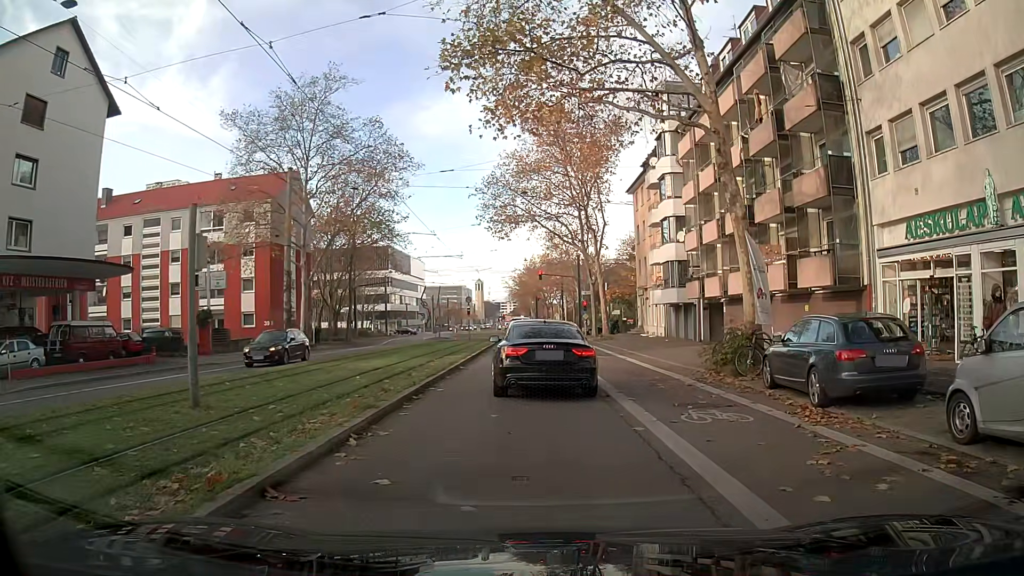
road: secondary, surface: asphalt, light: Day
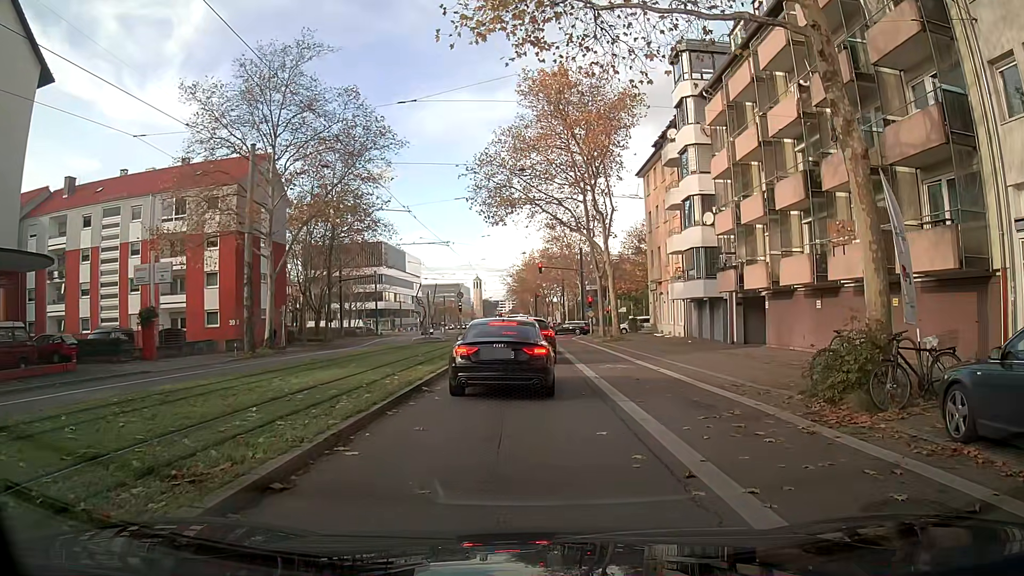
(0.0, +6.6) m; 0°
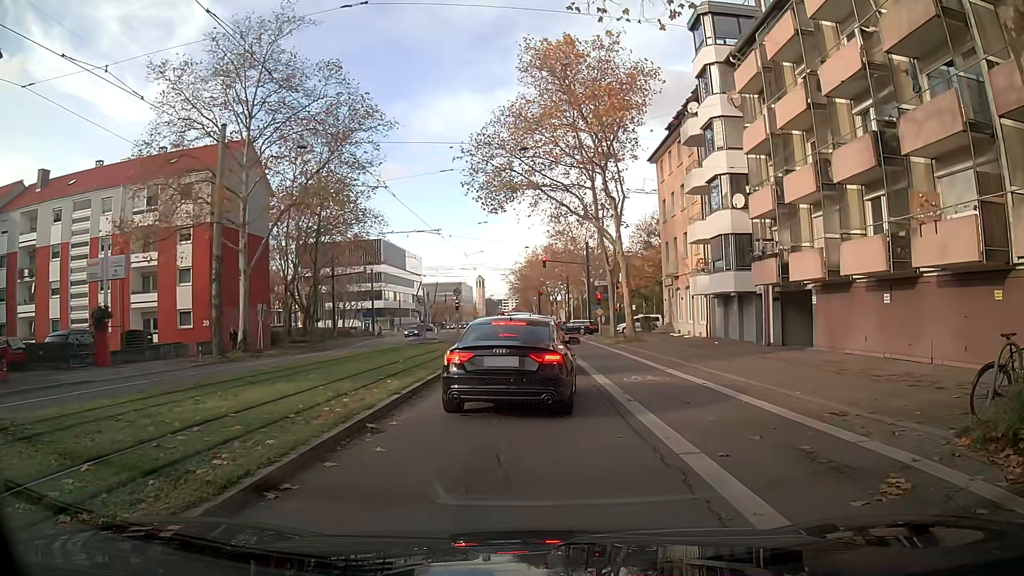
(-0.1, +4.7) m; -3°
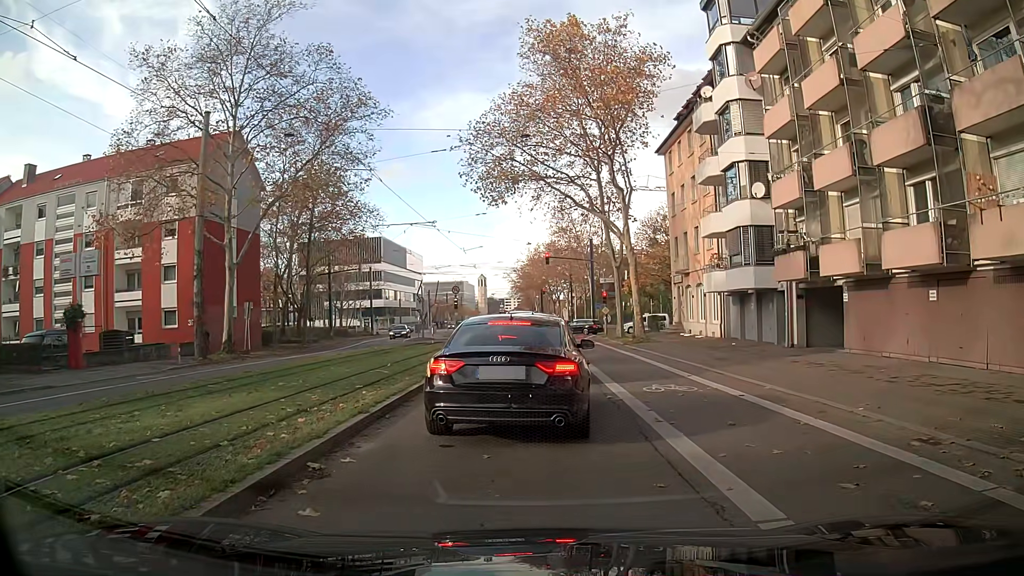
(+0.1, +2.3) m; +1°
